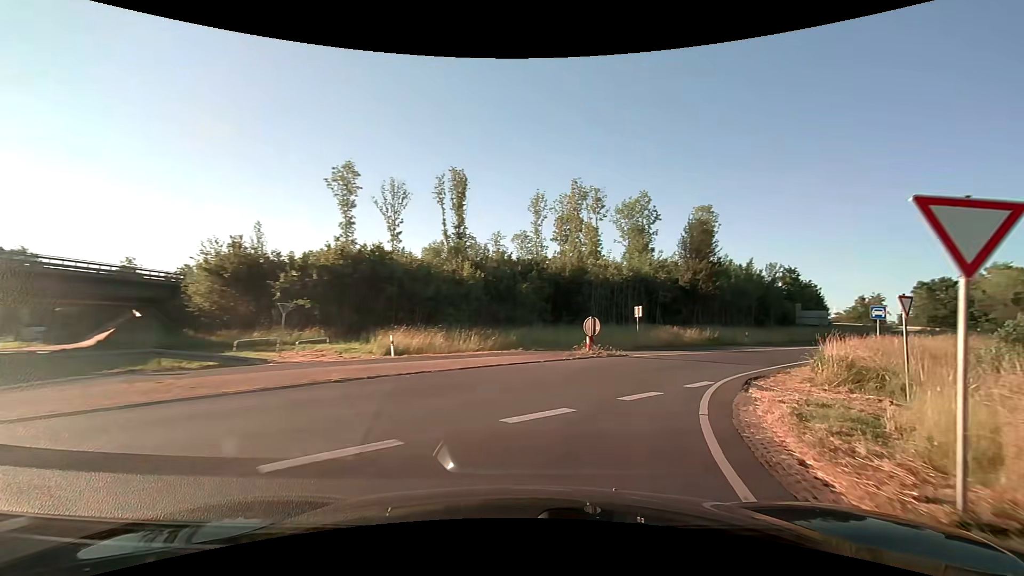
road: trunk_link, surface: asphalt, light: Day
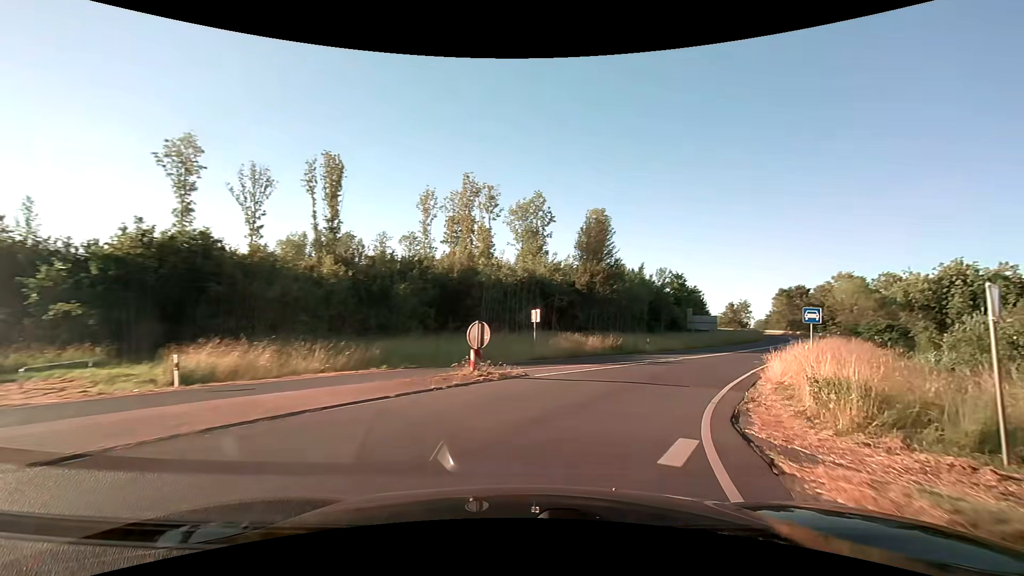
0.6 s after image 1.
(+0.7, +6.5) m; +12°
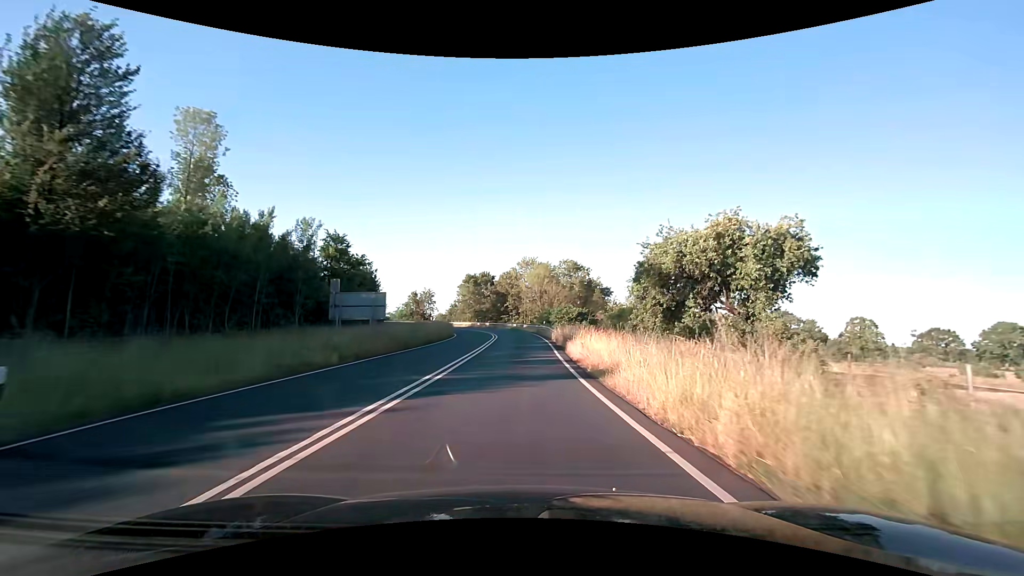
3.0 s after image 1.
(+11.3, +28.5) m; +36°
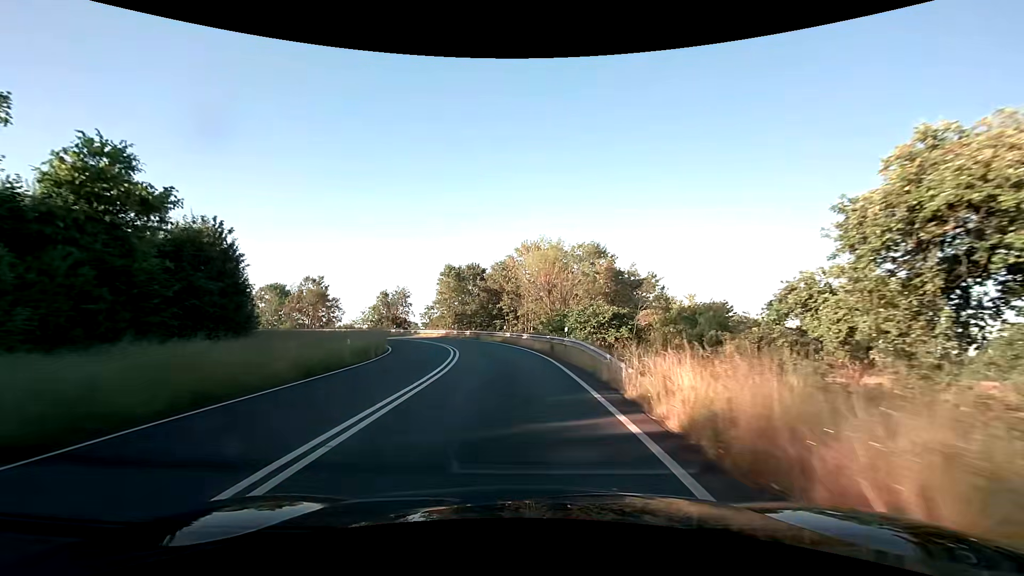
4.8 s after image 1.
(+0.3, +27.6) m; 0°
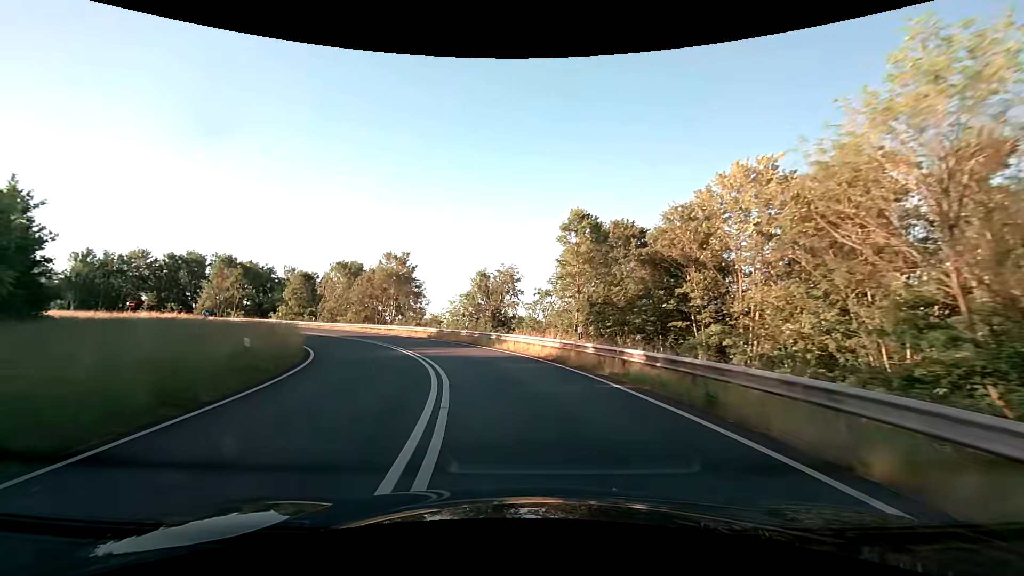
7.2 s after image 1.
(-4.3, +36.1) m; -15°
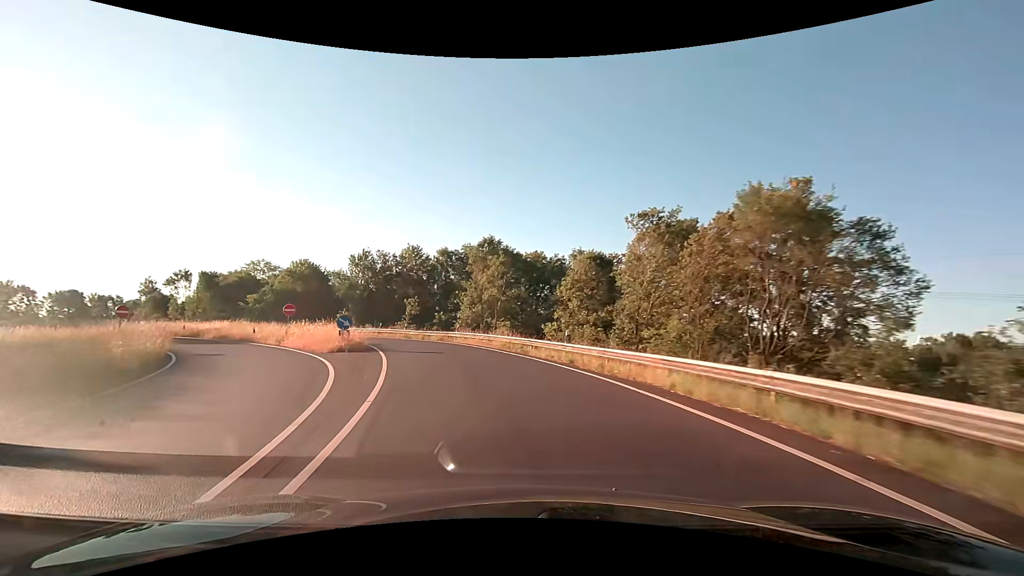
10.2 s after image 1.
(-12.6, +40.9) m; -36°
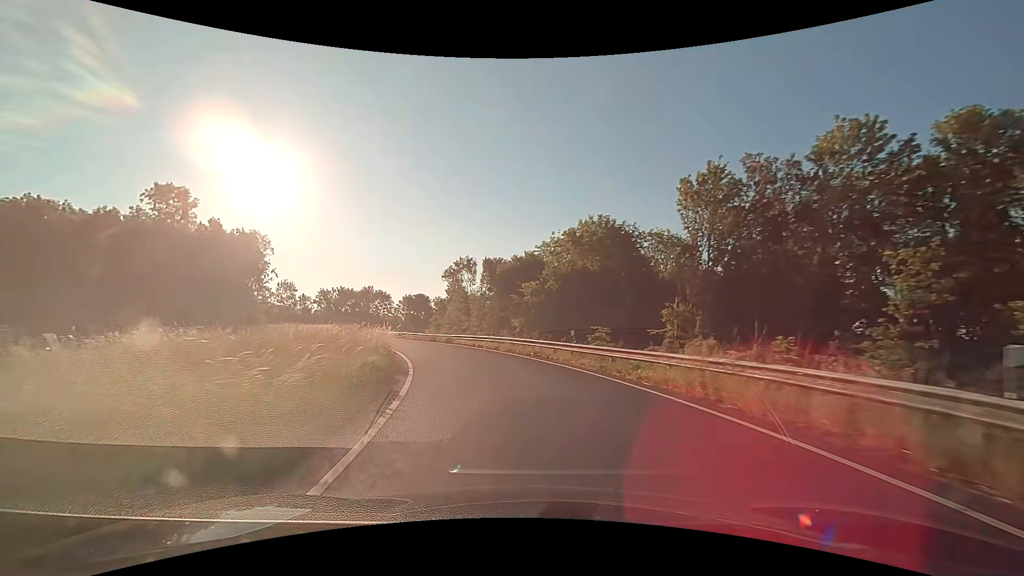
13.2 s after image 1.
(-14.0, +41.1) m; -37°
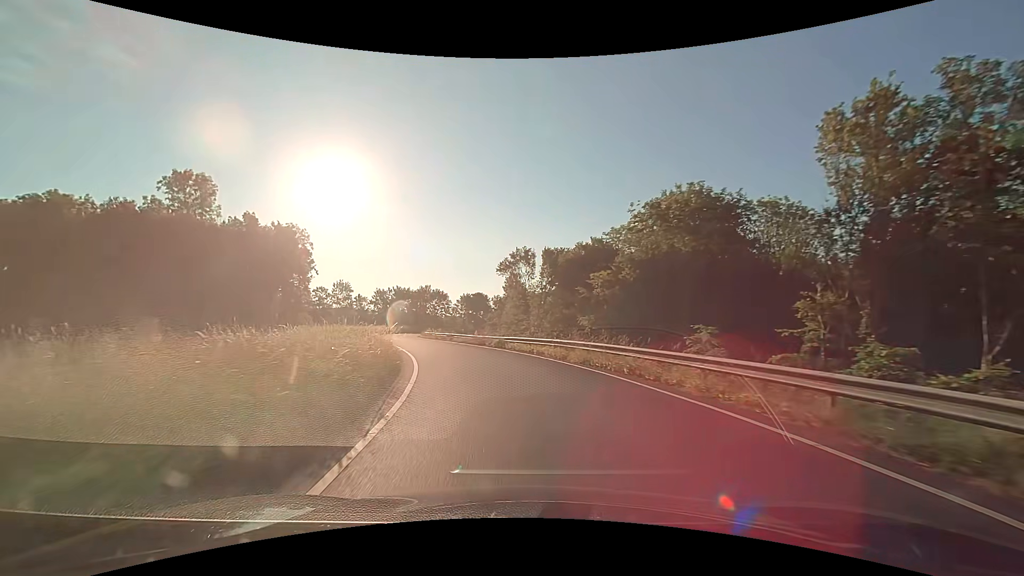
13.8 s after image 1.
(-0.6, +9.1) m; -7°
(-1, +10) (-2, +20) (-5, +29) (-8, +39) (-12, +48) (-15, +58) (-18, +67) (-20, +77) (-22, +87) (-22, +97) m
